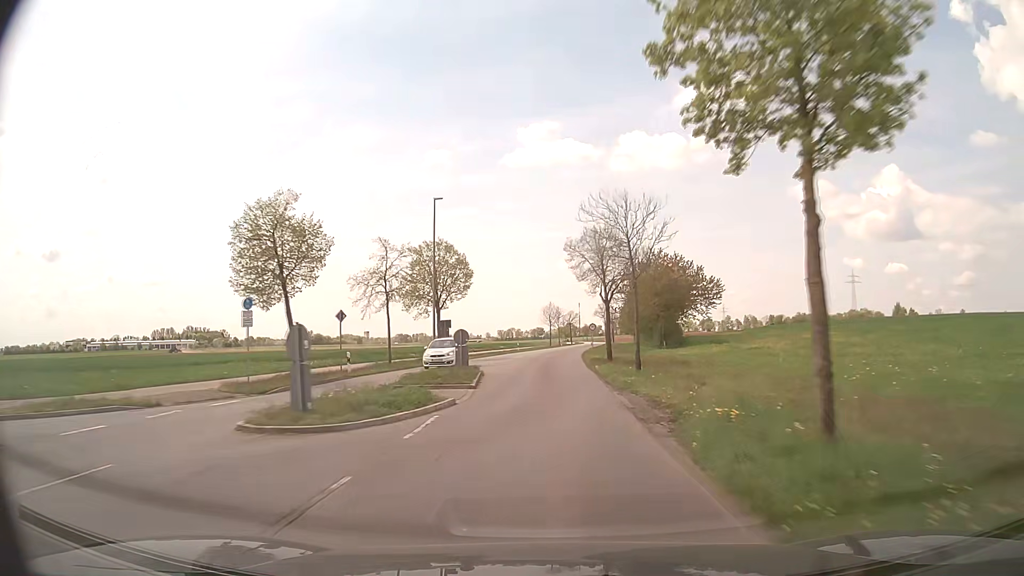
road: tertiary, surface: asphalt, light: Day
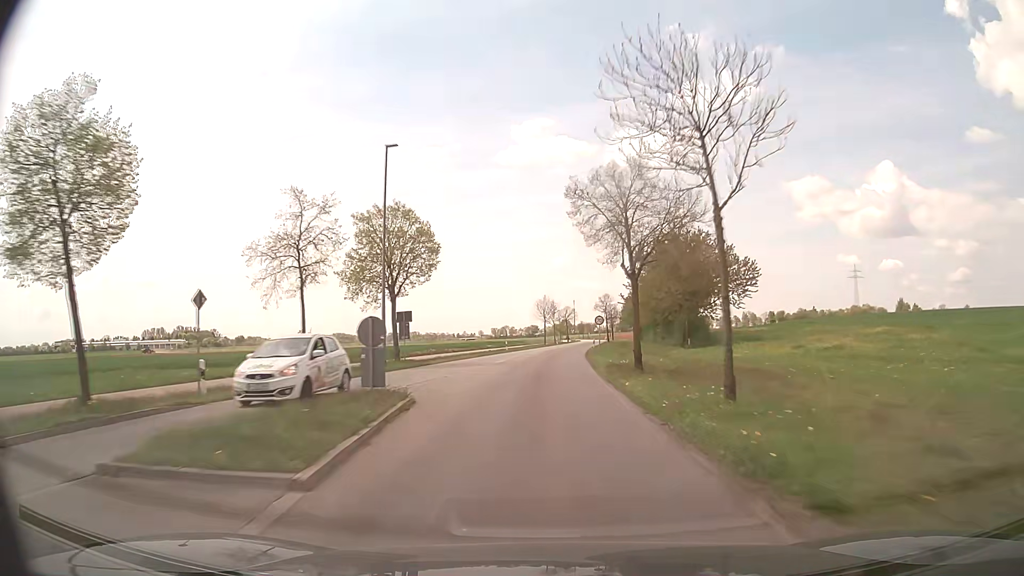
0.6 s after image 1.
(+0.1, +12.6) m; +1°
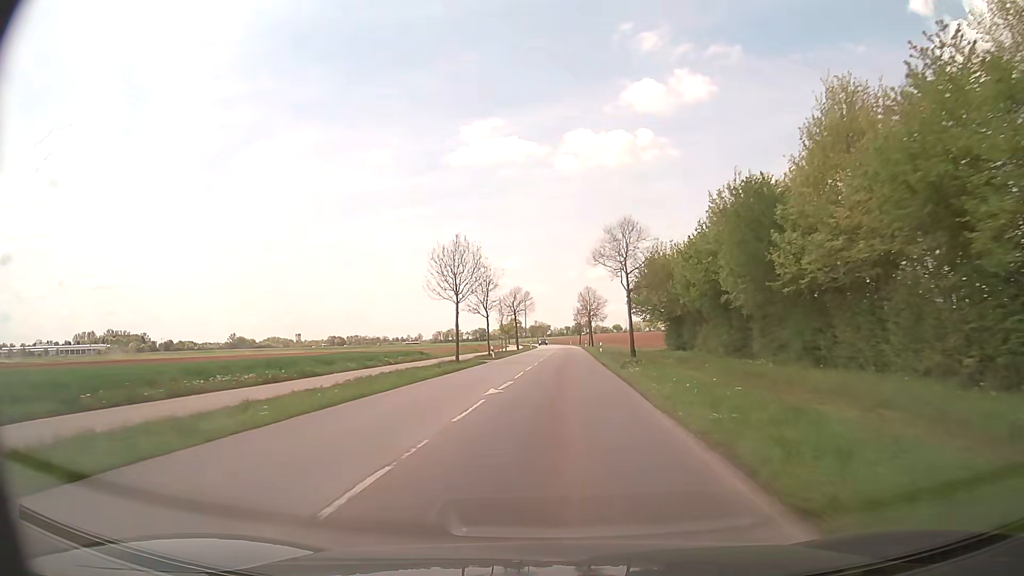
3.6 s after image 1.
(+1.8, +63.1) m; +4°
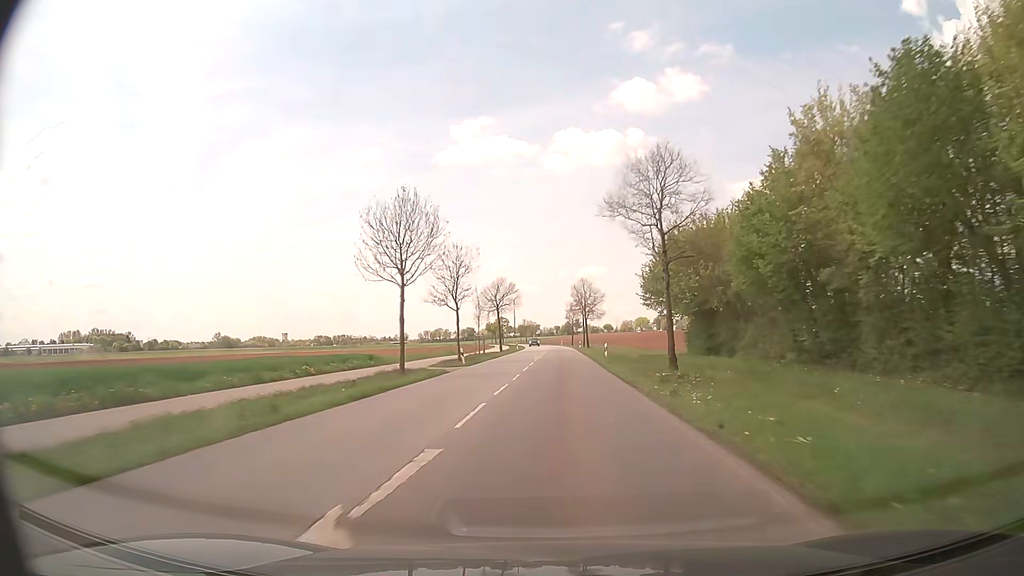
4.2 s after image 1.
(+0.1, +12.9) m; +1°
